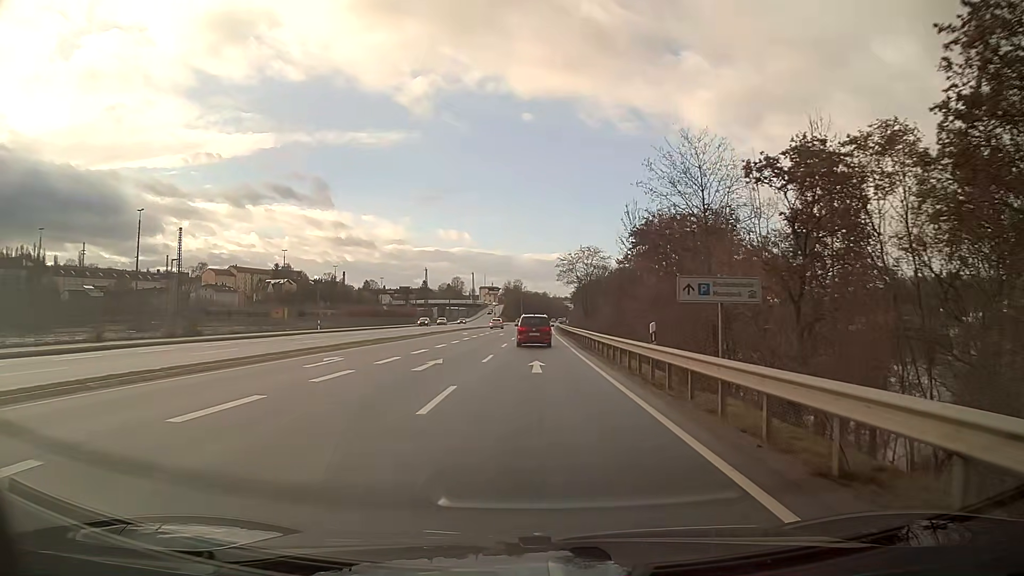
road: primary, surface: asphalt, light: Day
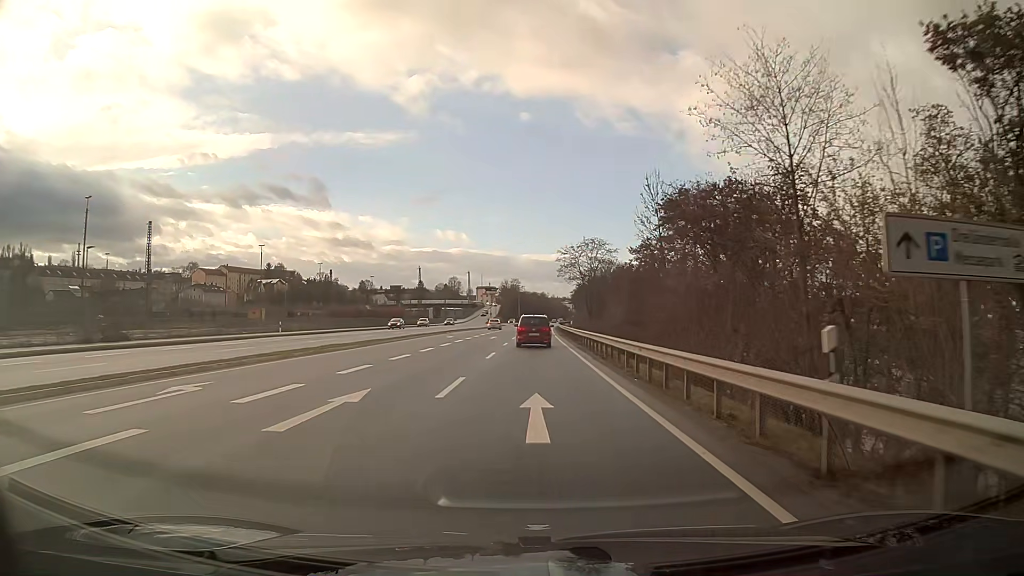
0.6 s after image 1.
(0.0, +9.9) m; 0°
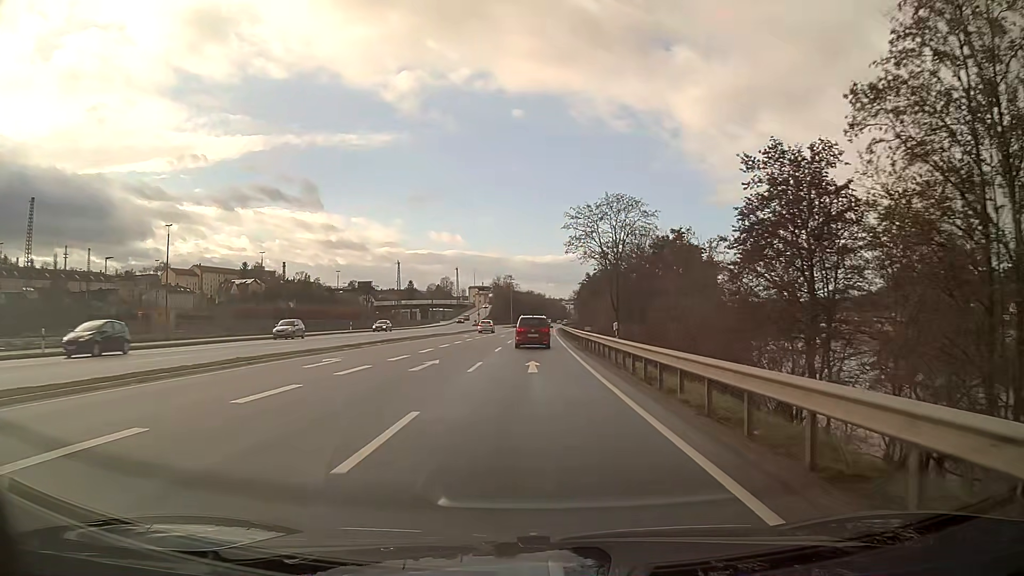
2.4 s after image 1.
(0.0, +30.0) m; 0°
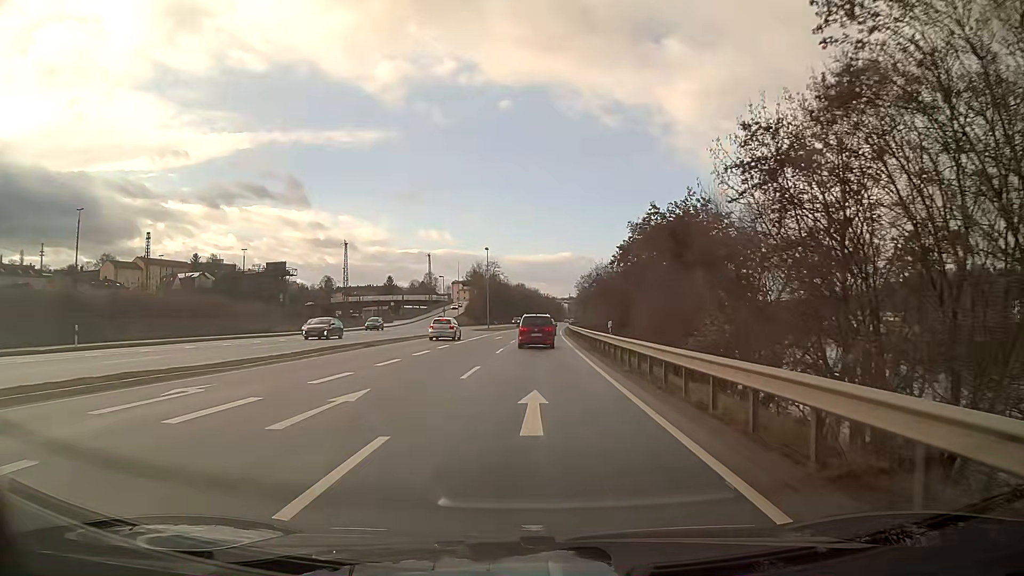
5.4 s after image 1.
(+0.2, +50.4) m; +1°
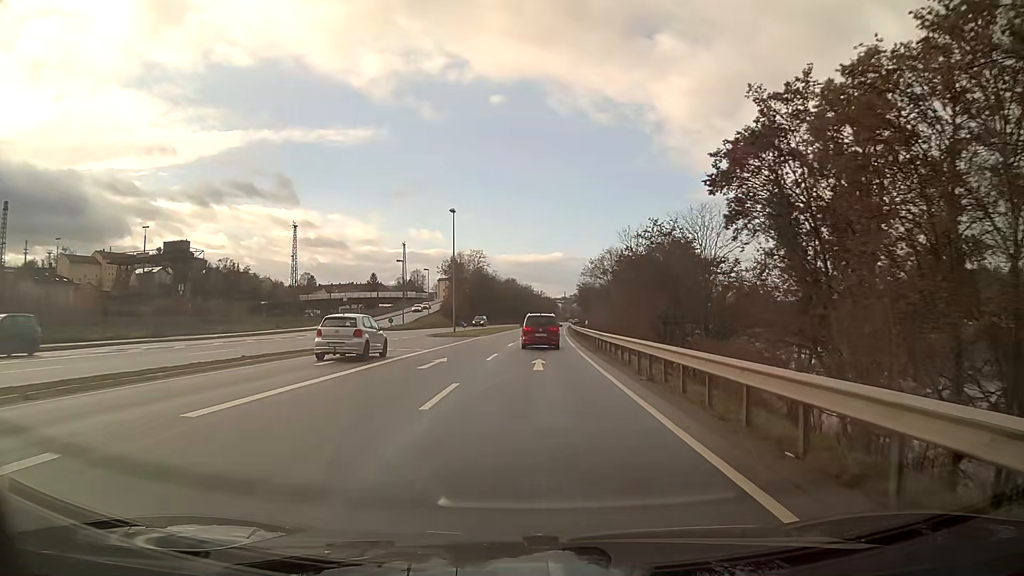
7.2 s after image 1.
(+0.1, +29.7) m; +1°
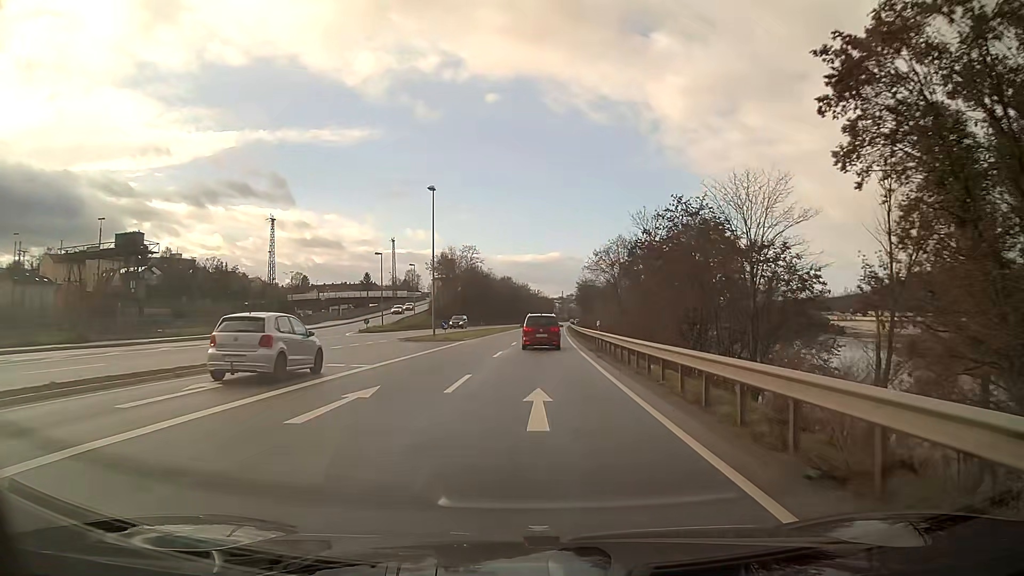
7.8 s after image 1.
(0.0, +9.7) m; 0°
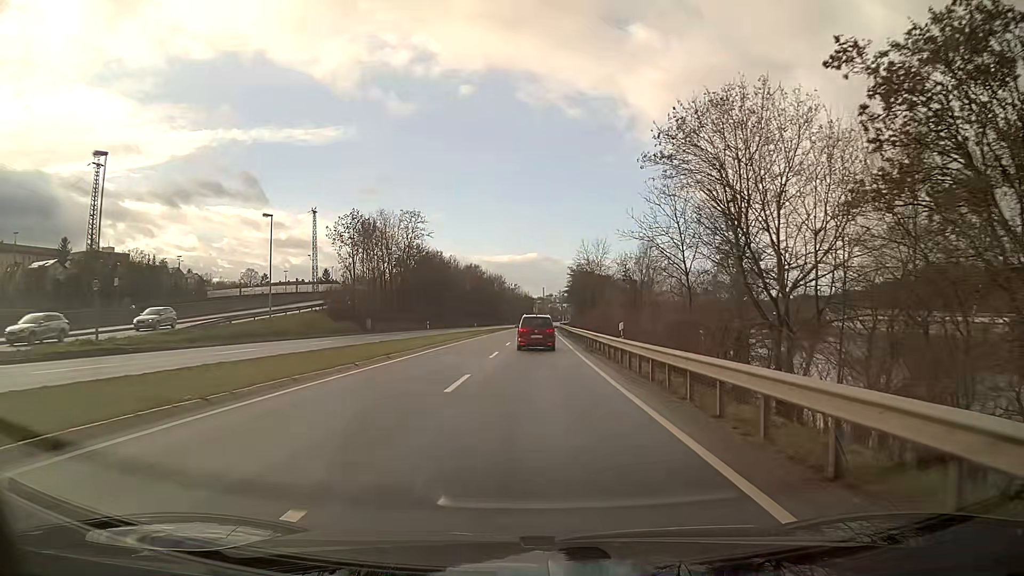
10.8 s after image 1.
(+0.7, +47.6) m; +2°
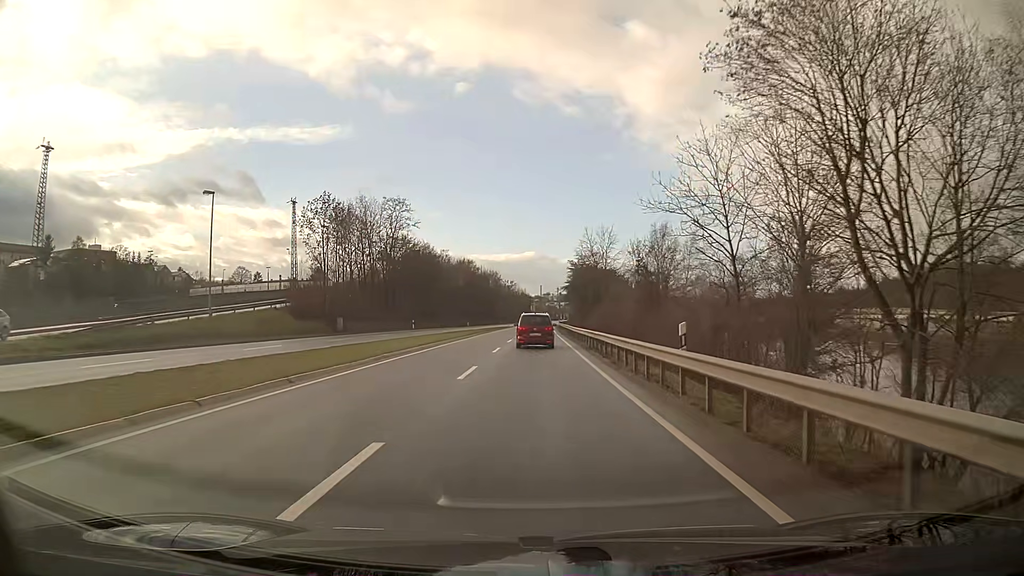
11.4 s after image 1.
(0.0, +9.5) m; 0°
(0, +10) (0, +20) (0, +30) (0, +40) (0, +50) (+1, +60) (+1, +70) (+1, +80) (+1, +90) (+1, +100) m
